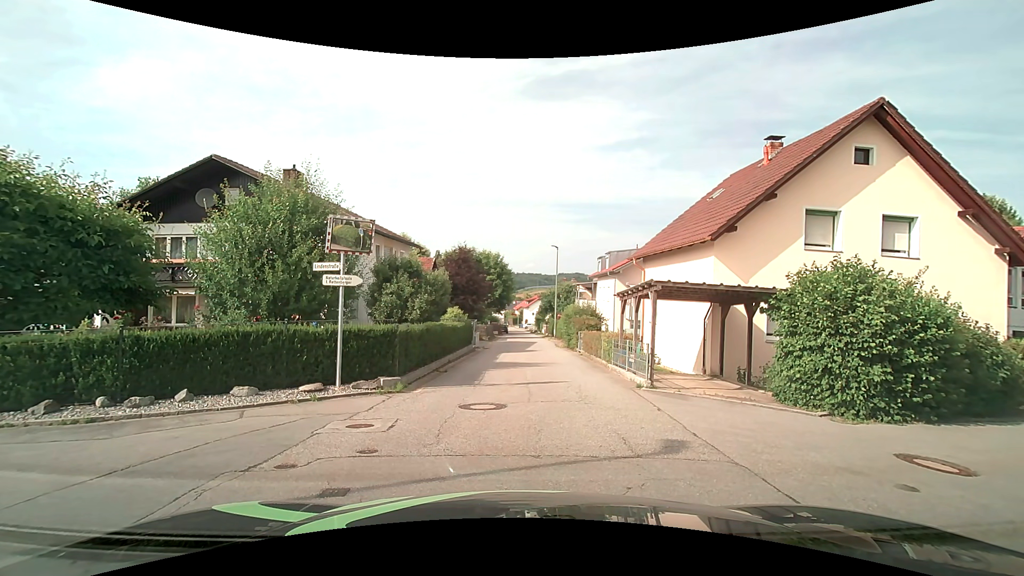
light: Day
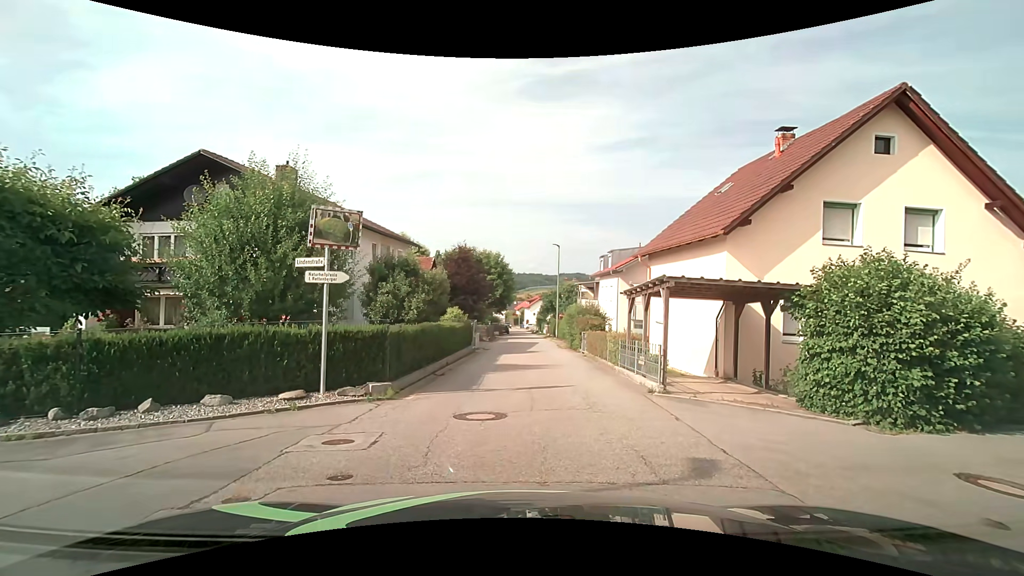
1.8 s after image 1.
(0.0, +0.9) m; +1°
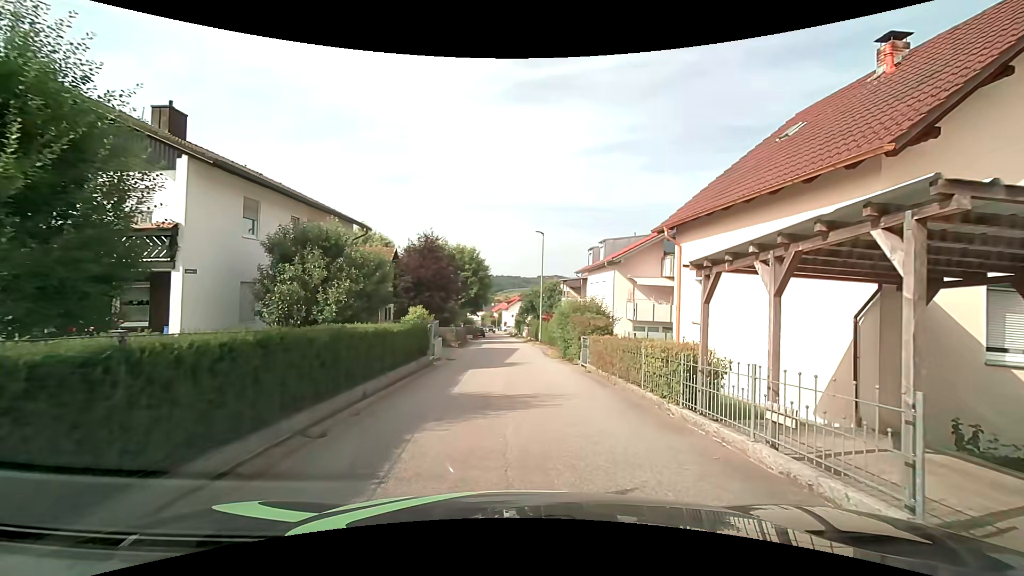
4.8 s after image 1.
(0.0, +7.2) m; +3°
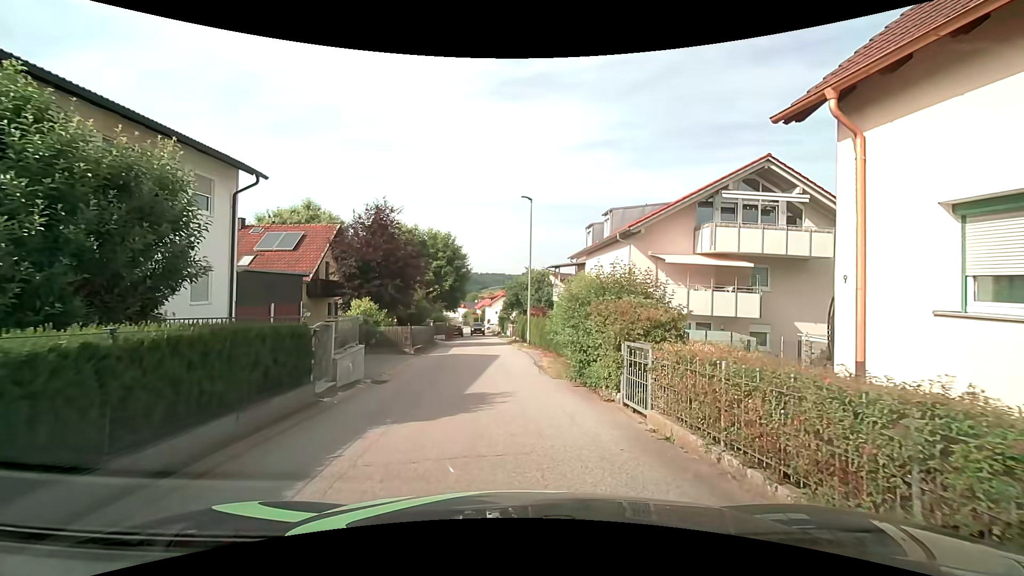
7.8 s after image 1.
(+0.1, +9.1) m; +1°
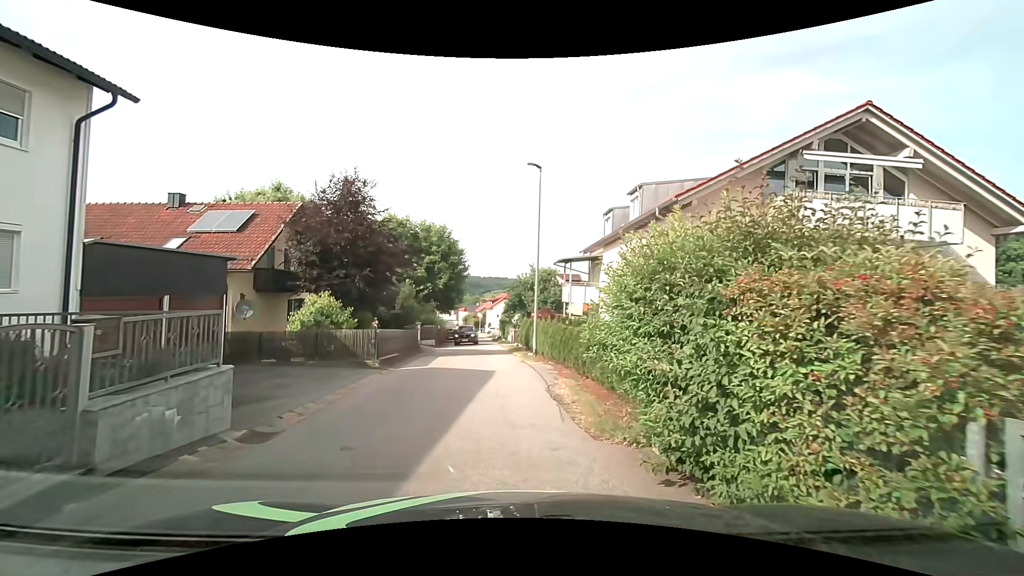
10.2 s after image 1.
(0.0, +6.3) m; 0°
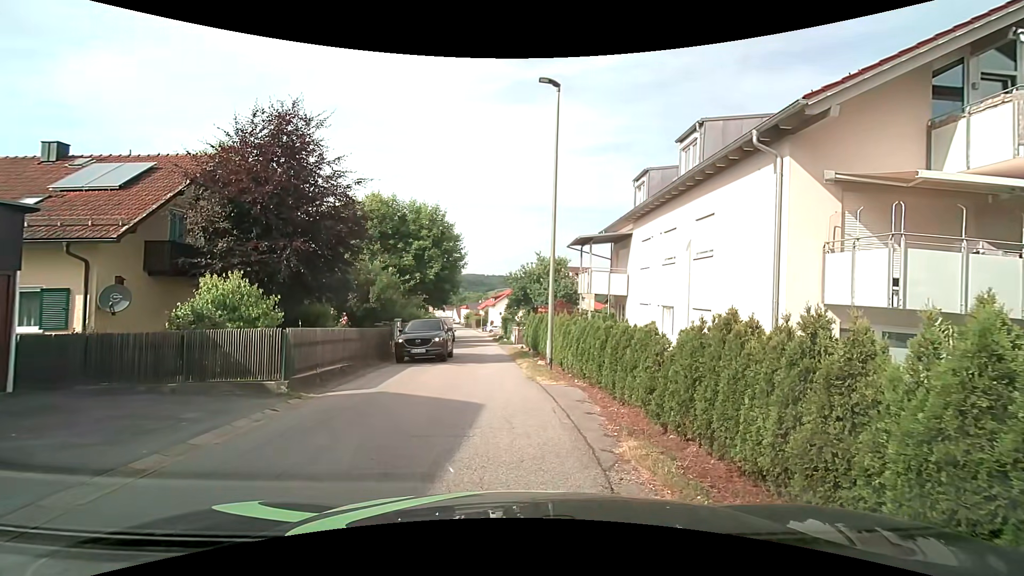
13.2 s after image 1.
(0.0, +6.8) m; -1°
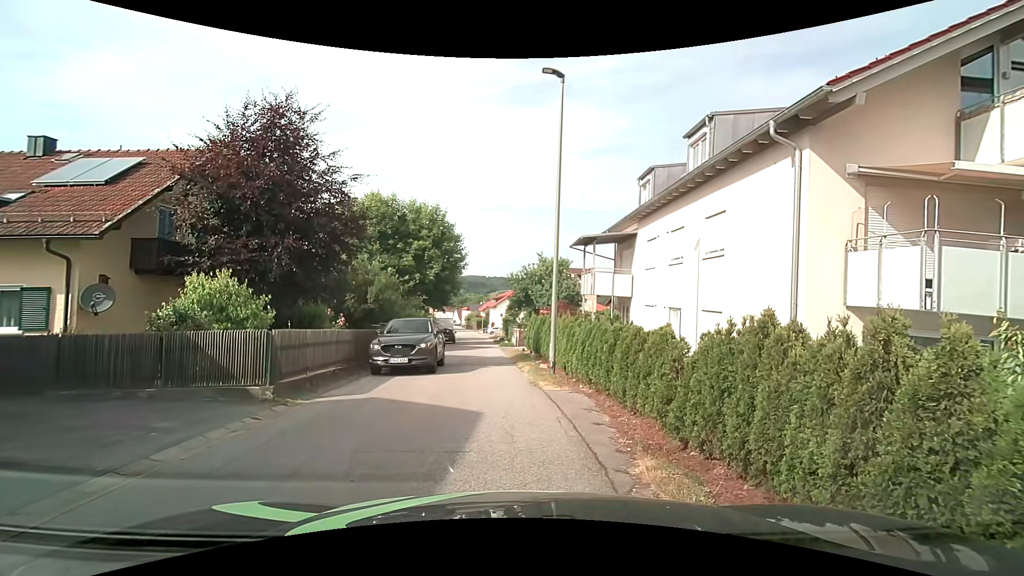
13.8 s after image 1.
(0.0, +0.6) m; 0°
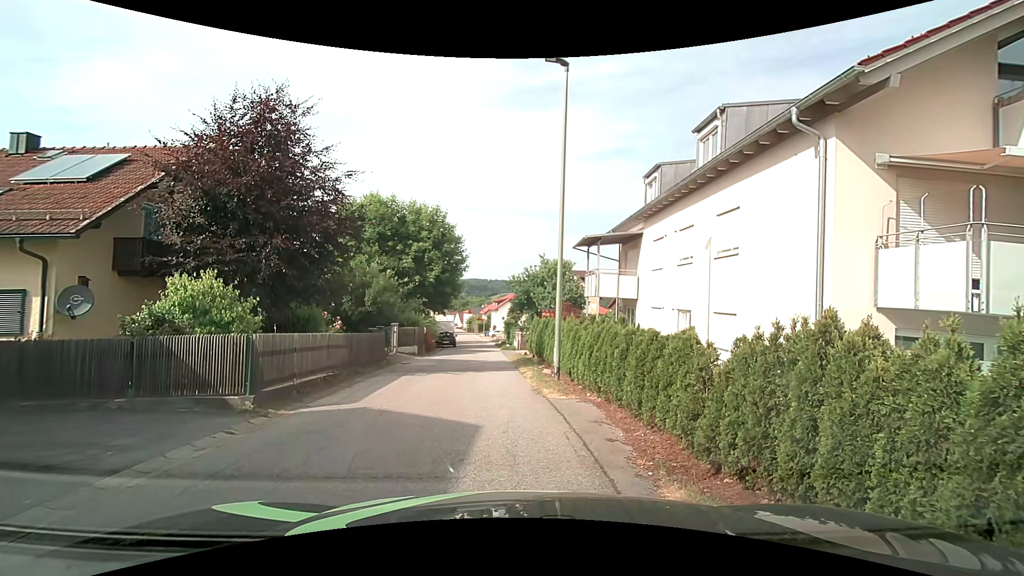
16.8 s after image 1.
(0.0, +0.8) m; 0°
